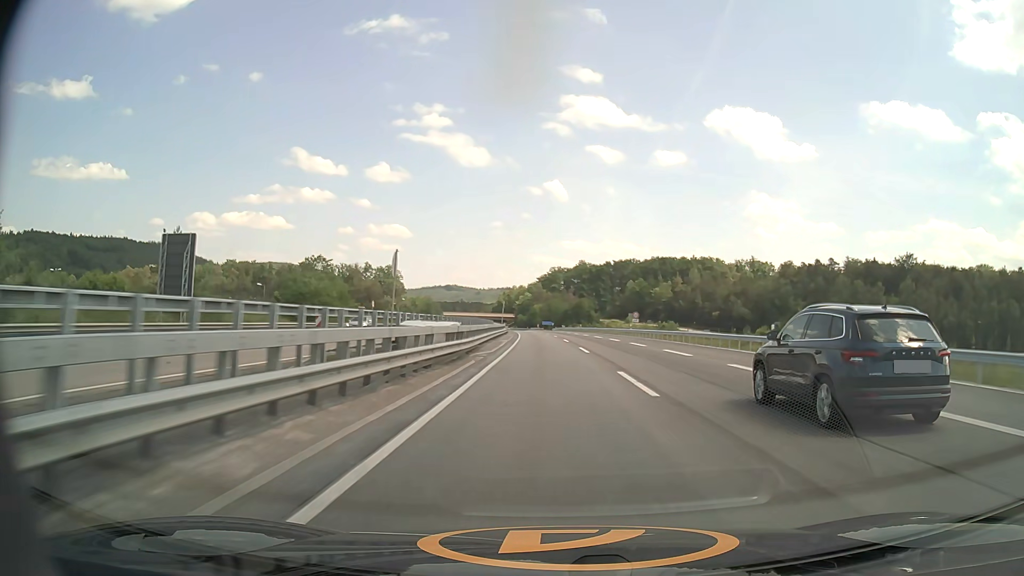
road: motorway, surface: asphalt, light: Day
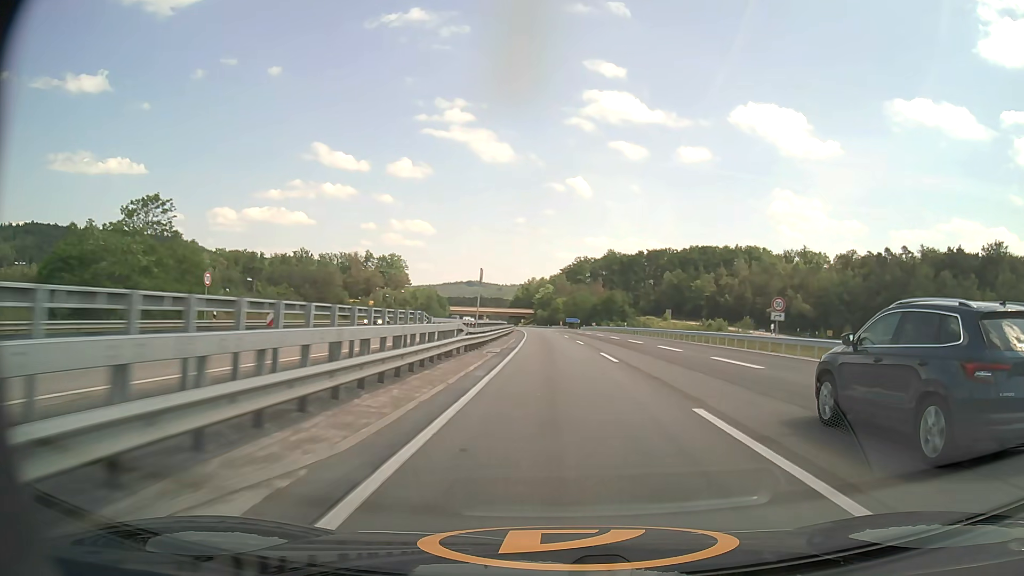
(-0.8, +43.4) m; -2°
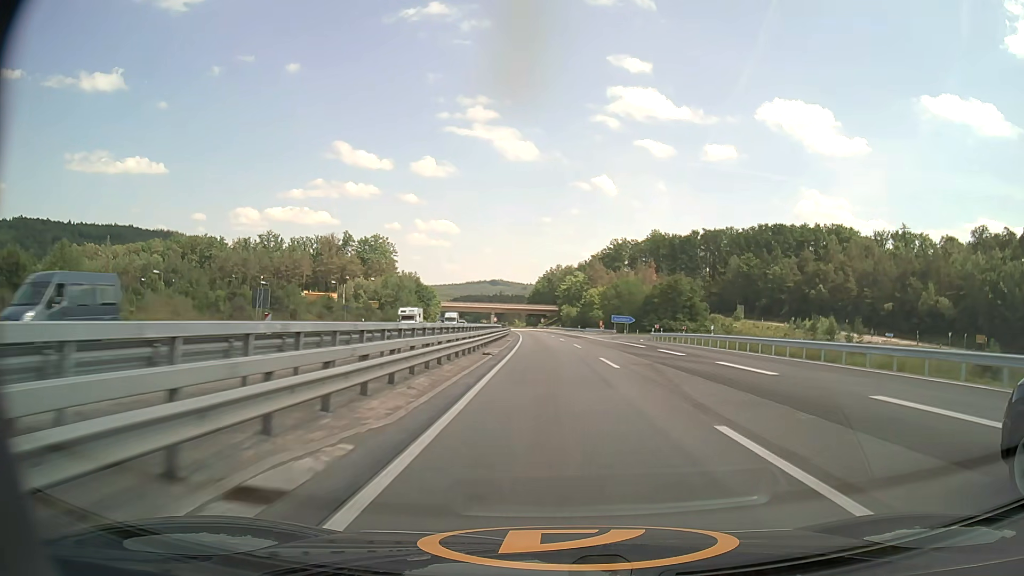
(-1.2, +72.6) m; -2°
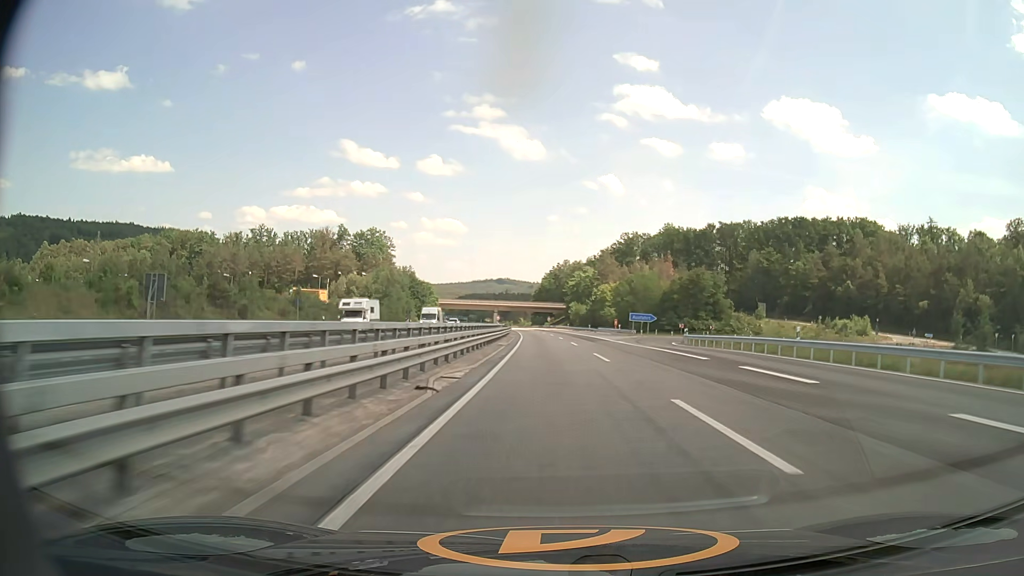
(-0.1, +14.7) m; -1°
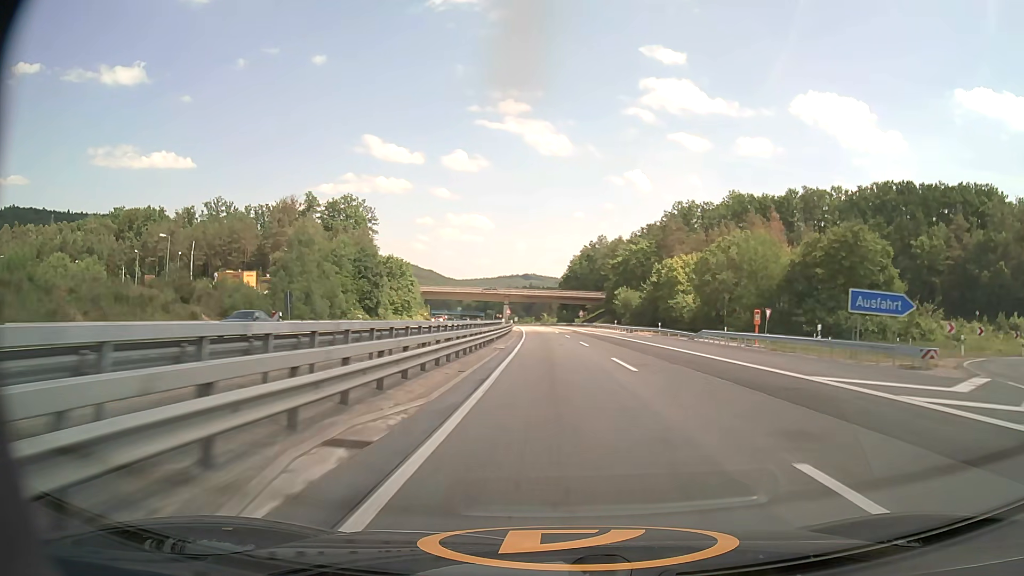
(-1.2, +58.9) m; -2°
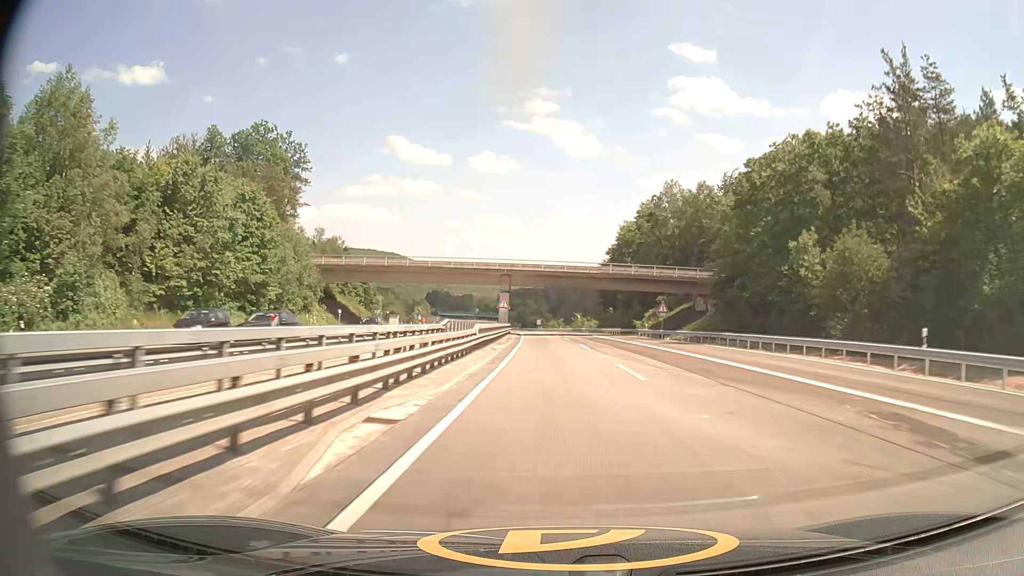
(-1.5, +73.4) m; -3°
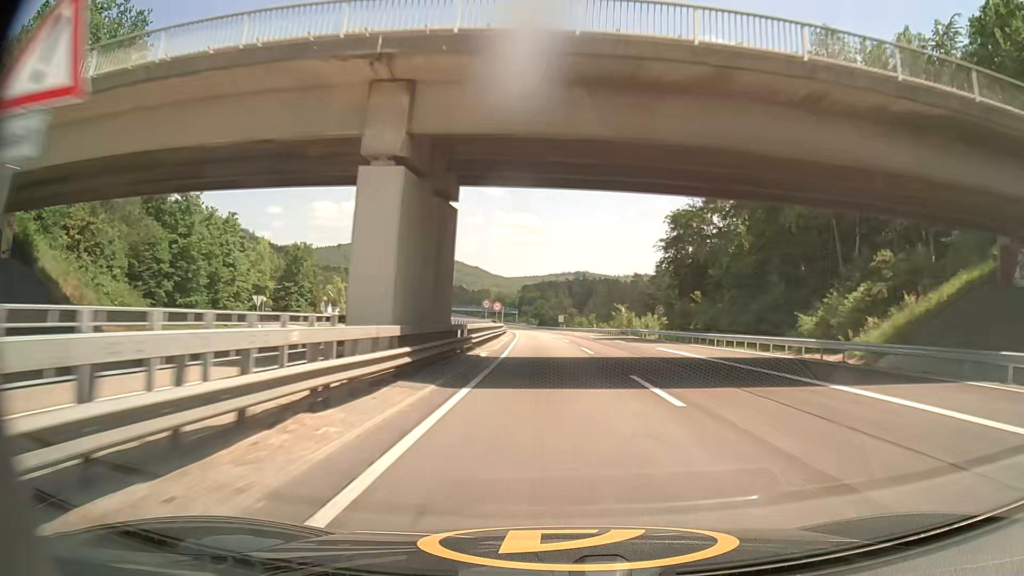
(-0.9, +58.5) m; -2°
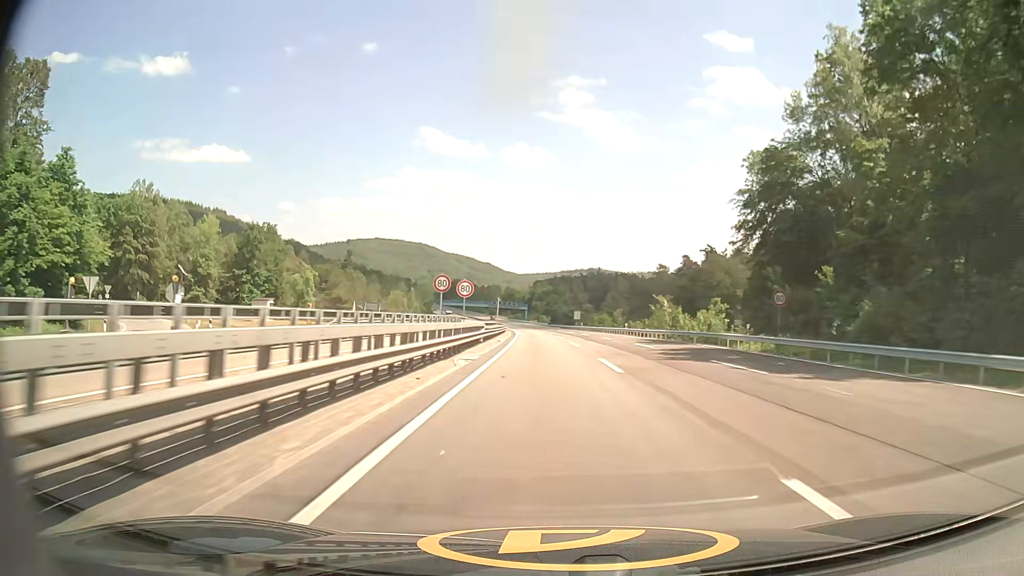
(-0.2, +28.6) m; -1°
(0, +10) (0, +20) (0, +30) (-1, +40) (-1, +50) (-1, +60) (-2, +70) (-2, +80) (-2, +90) (-3, +100) m
